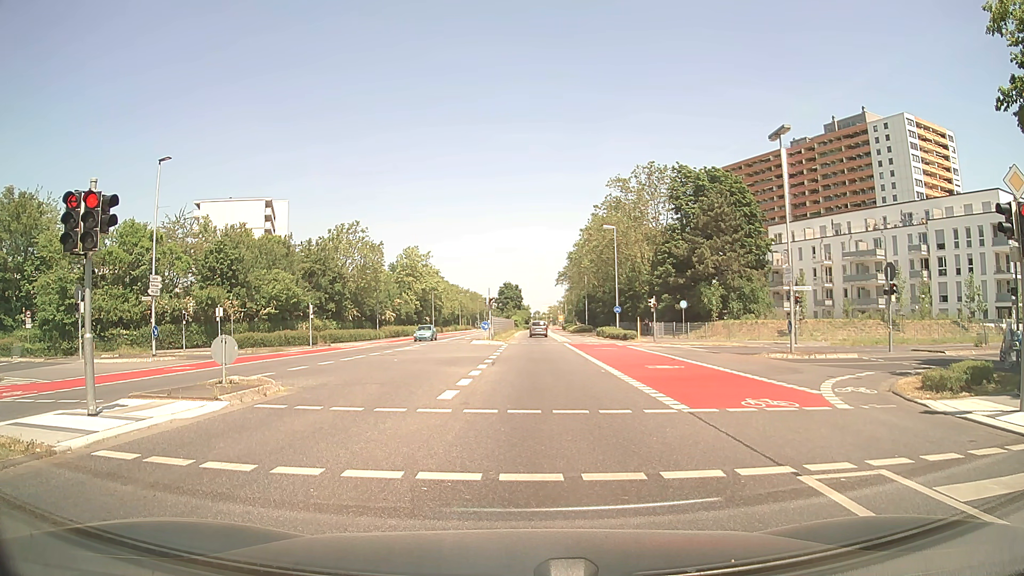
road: secondary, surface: asphalt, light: Day
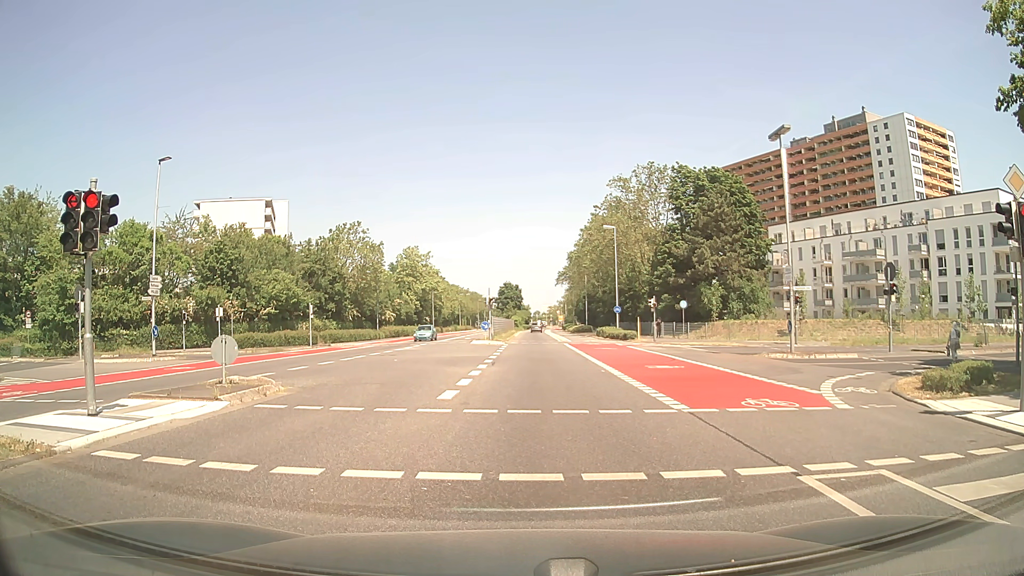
(0.0, 0.0) m; 0°
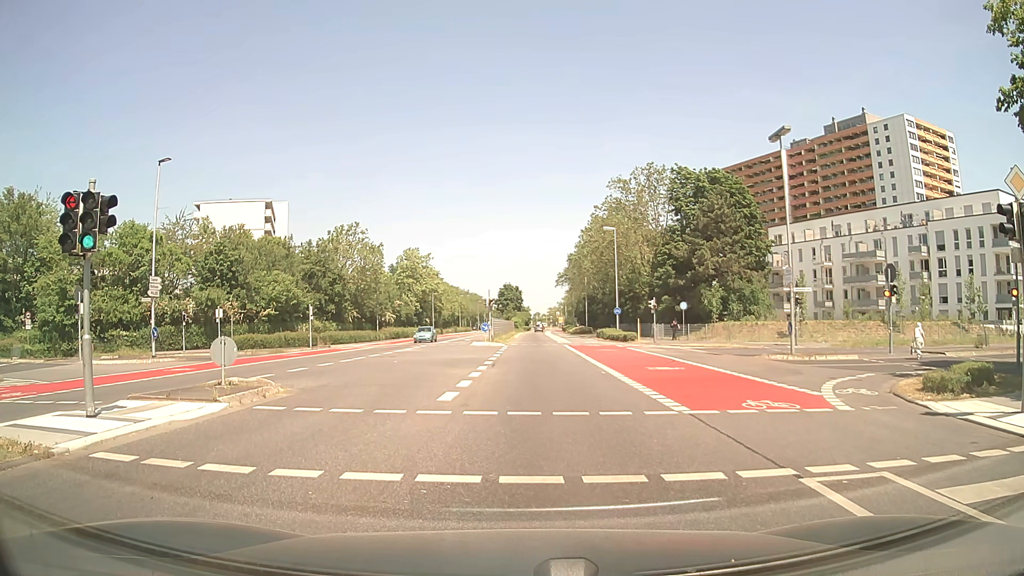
(0.0, 0.0) m; 0°
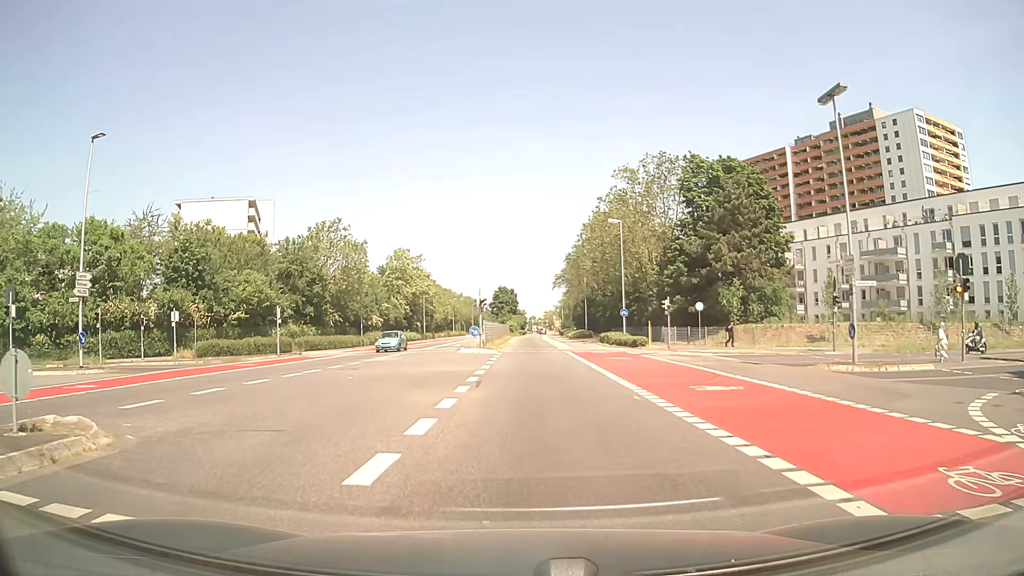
(0.0, +6.8) m; 0°
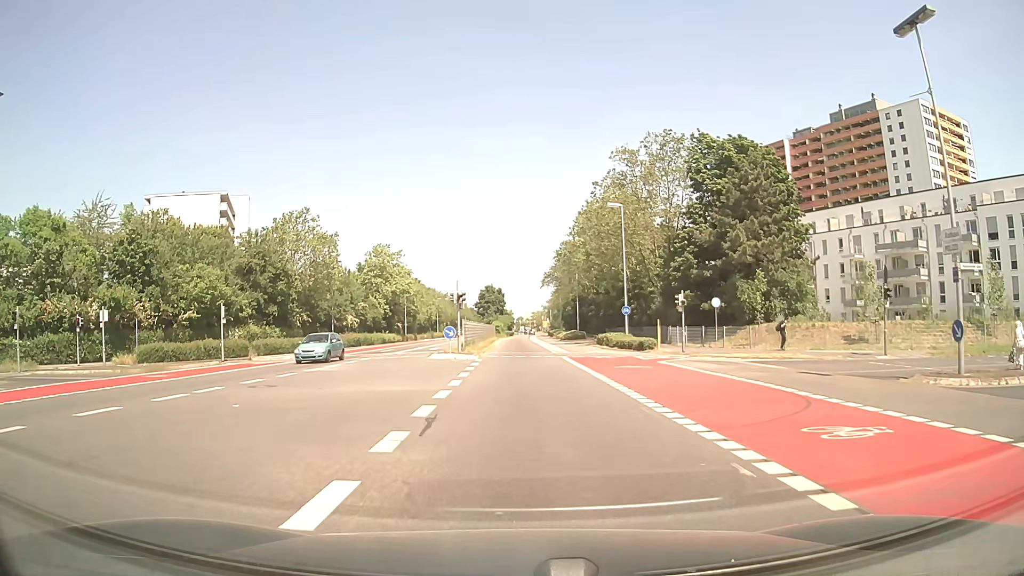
(+0.1, +7.7) m; +1°
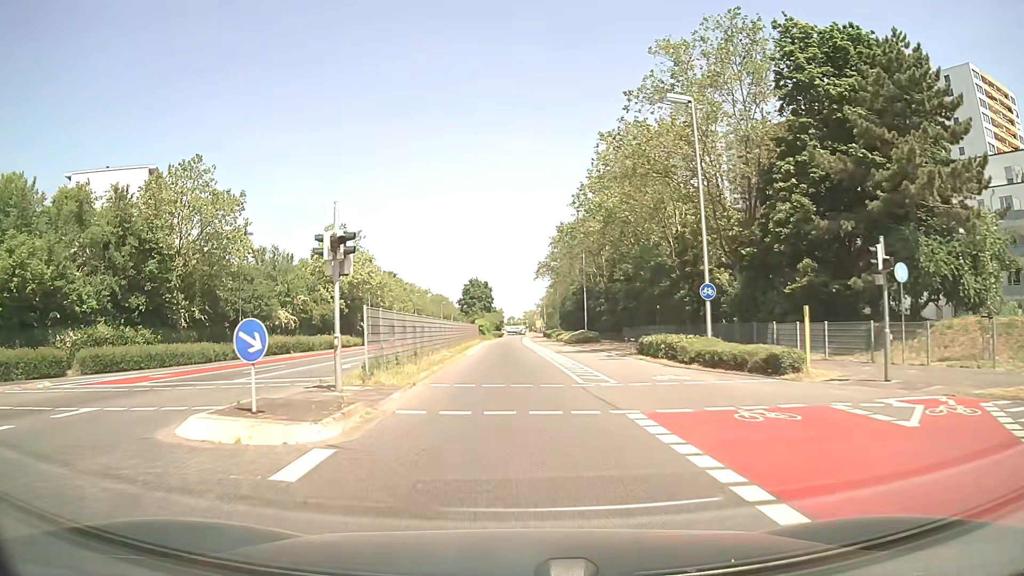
(+0.2, +23.5) m; 0°
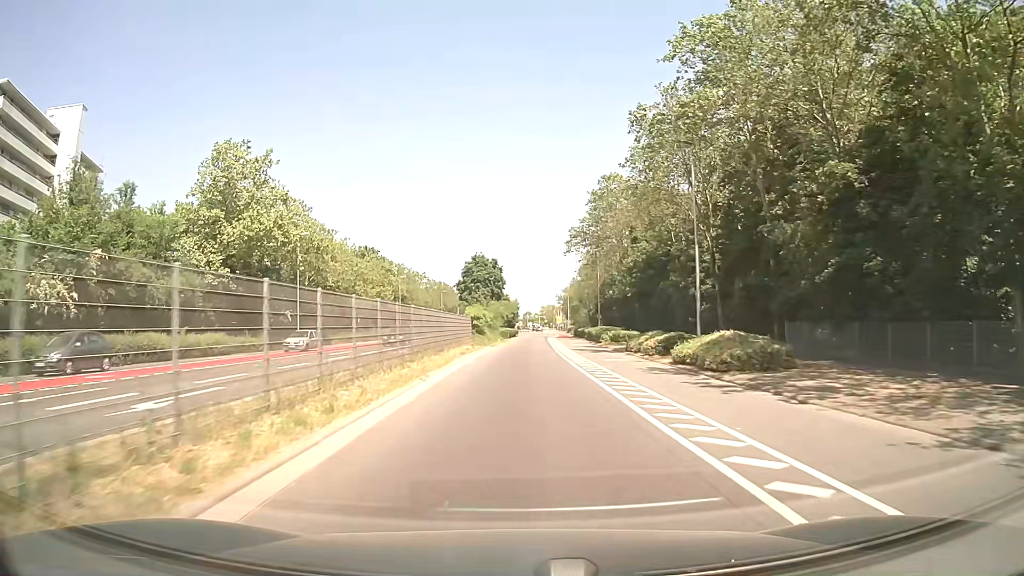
(-0.7, +40.5) m; -2°
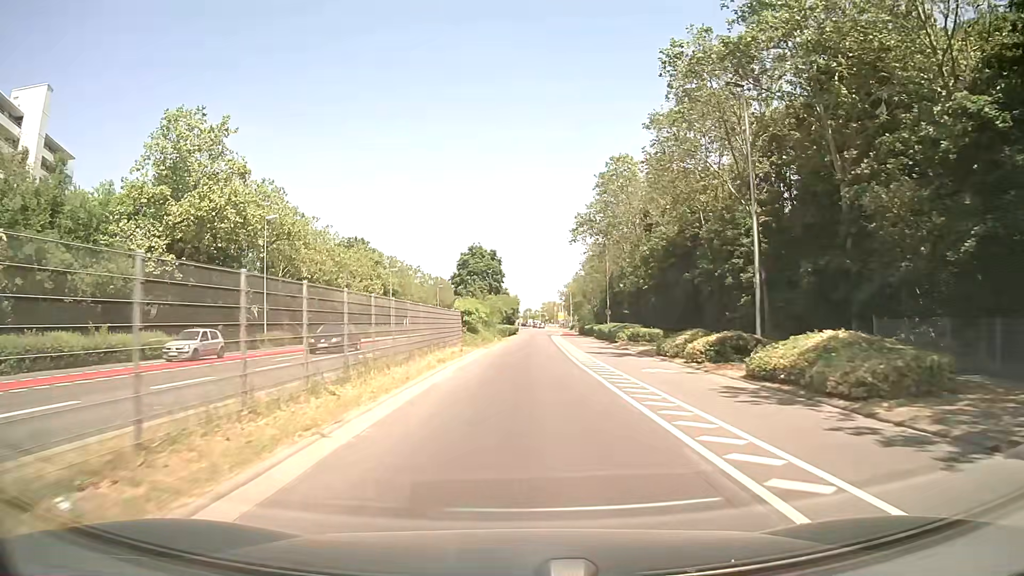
(0.0, +8.4) m; 0°
(0, +10) (0, +20) (0, +30) (+1, +40) (+1, +50) (+1, +60) (+2, +70) (+2, +80) (+2, +90) (+3, +100) m
